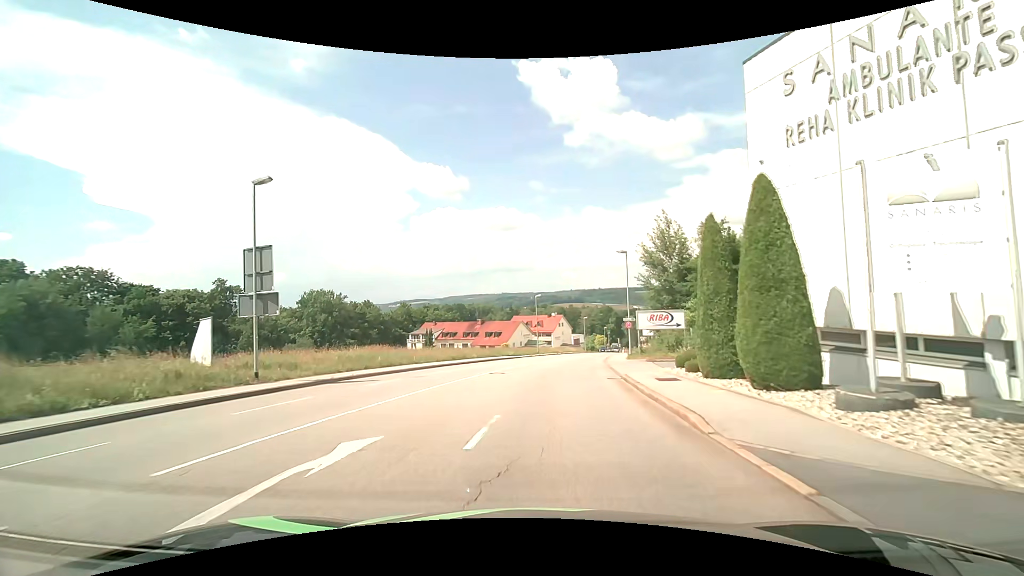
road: tertiary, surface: asphalt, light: Day
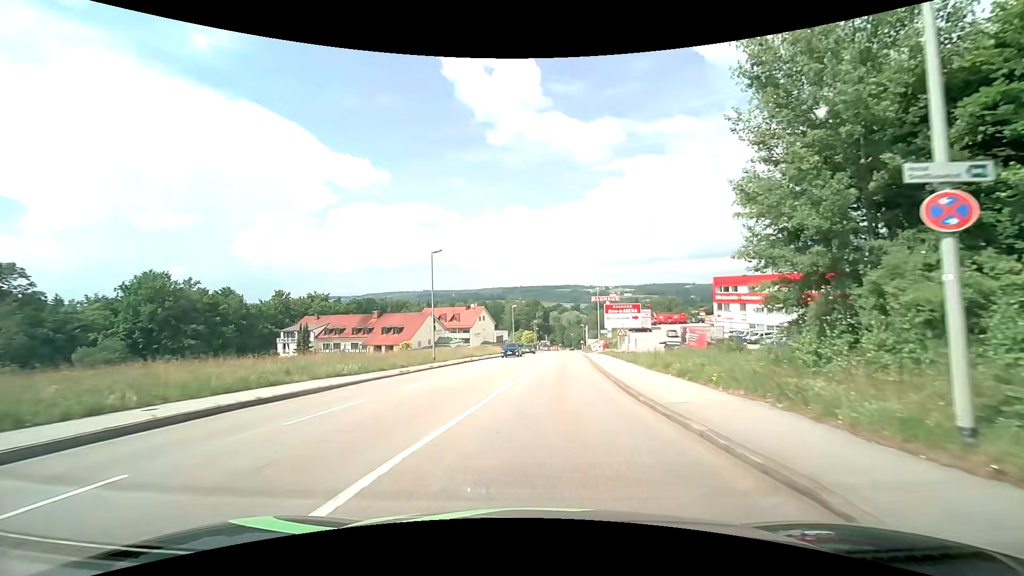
(+1.9, +32.9) m; +9°
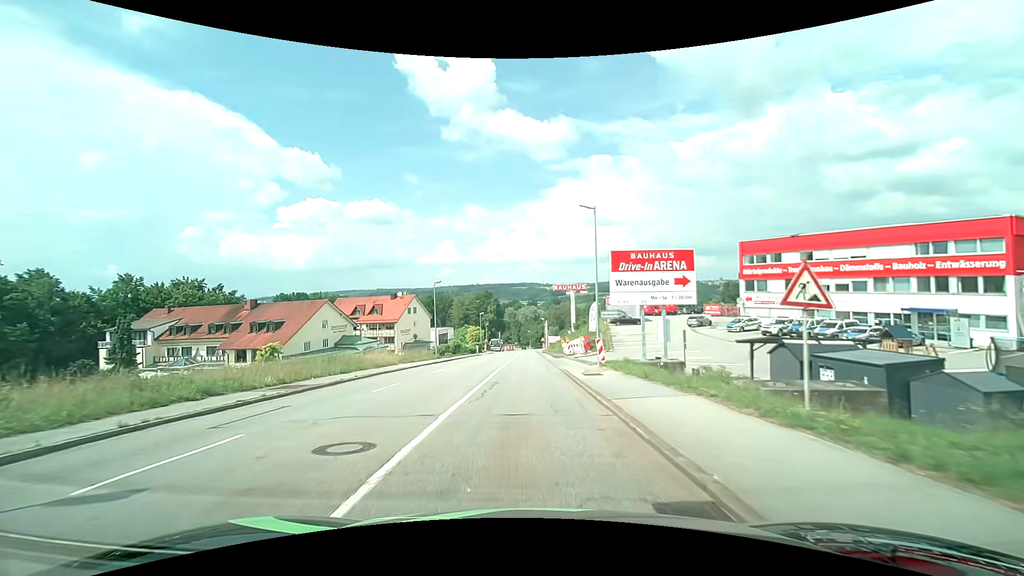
(+2.4, +33.3) m; +5°
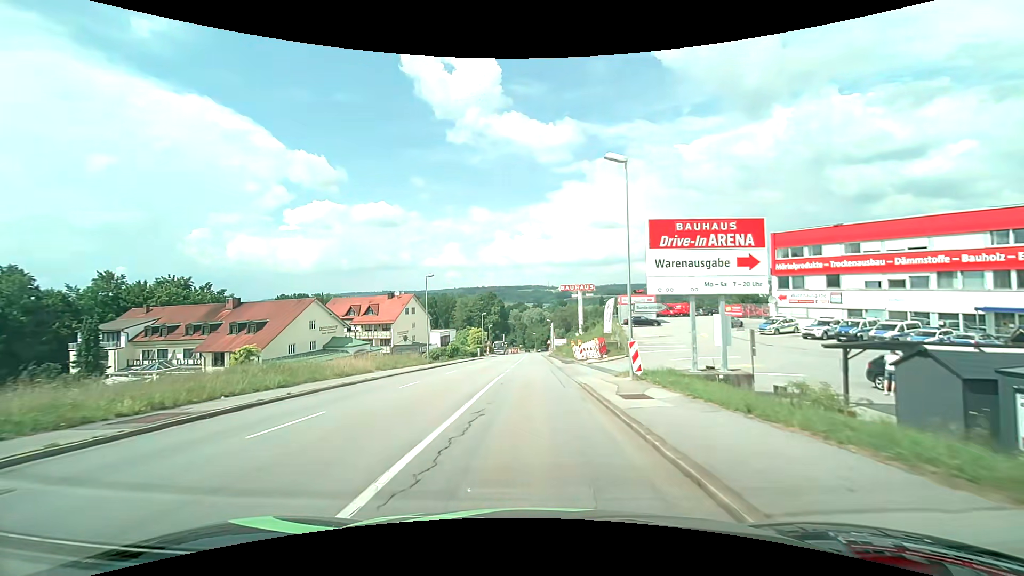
(-0.1, +6.7) m; -1°
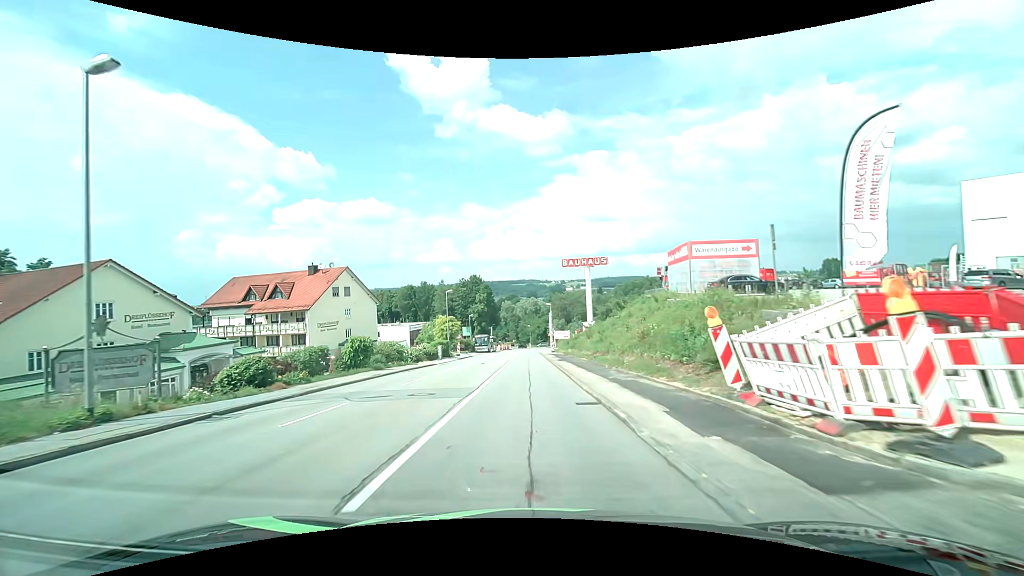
(+0.2, +34.7) m; +1°
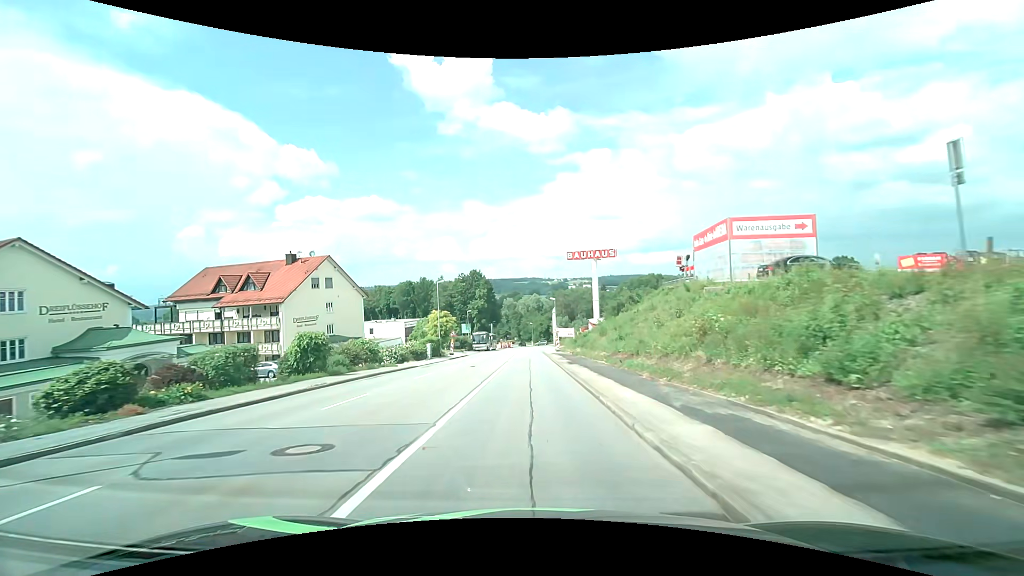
(0.0, +7.3) m; 0°
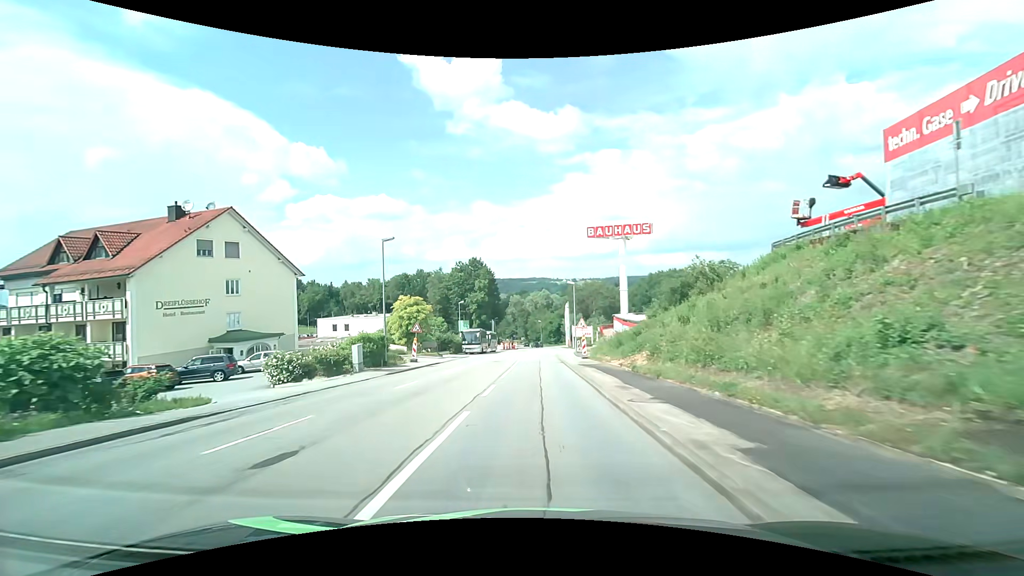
(-0.1, +22.4) m; -1°
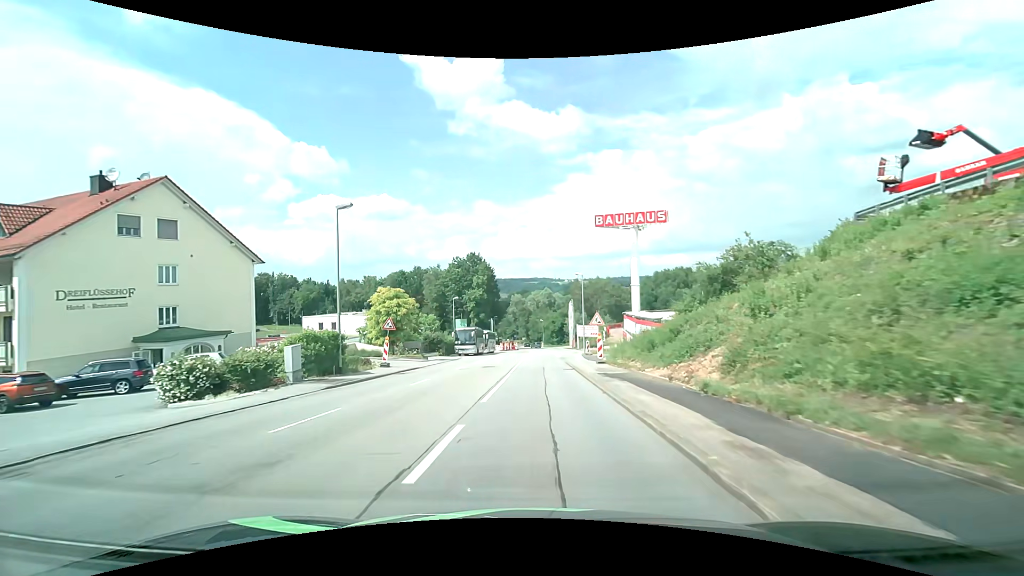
(0.0, +7.7) m; 0°
(0, +10) (0, +20) (0, +30) (0, +40) (+1, +50) (+1, +60) (+1, +70) (+1, +80) (+2, +90) (+2, +100) m
